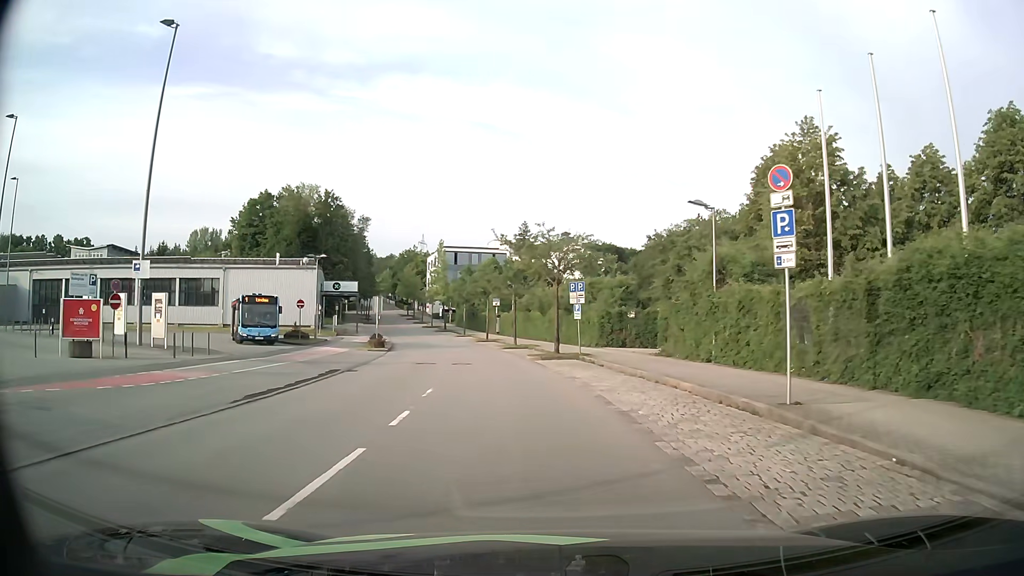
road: residential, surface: asphalt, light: Day
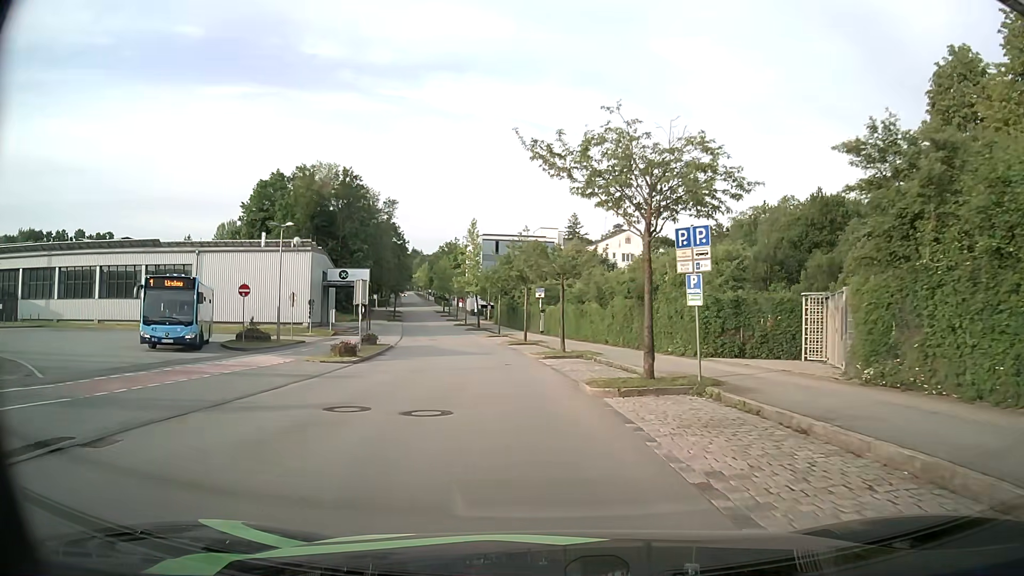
(-0.6, +15.4) m; -4°
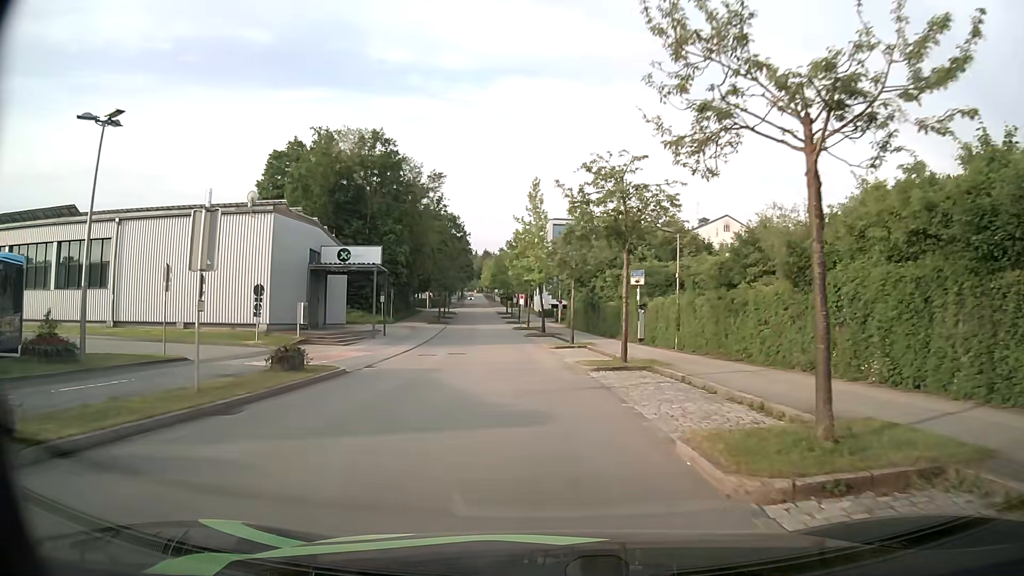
(-1.3, +21.2) m; -7°
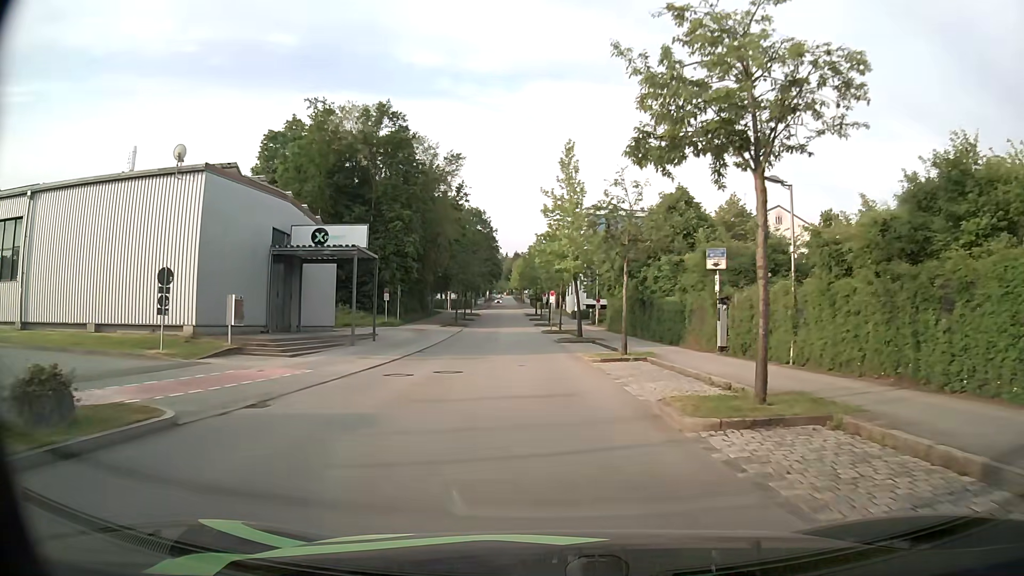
(-0.2, +10.9) m; -3°
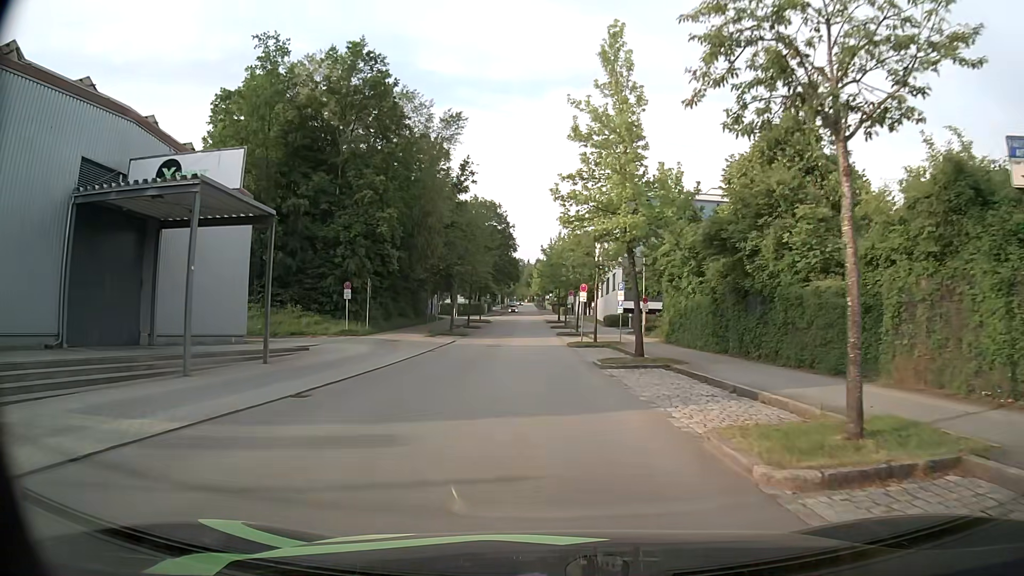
(-0.2, +17.0) m; -2°
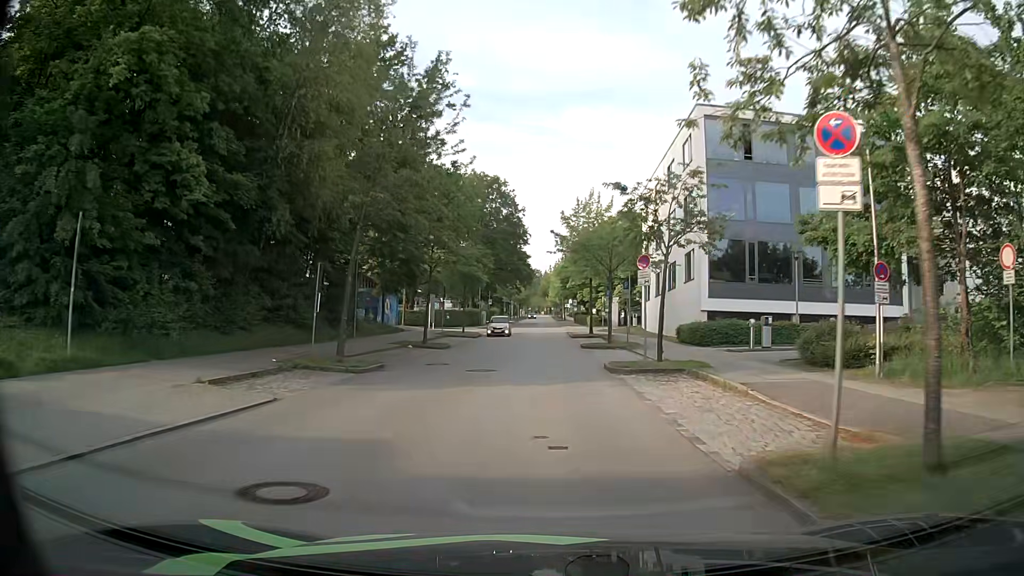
(-0.5, +30.2) m; -2°
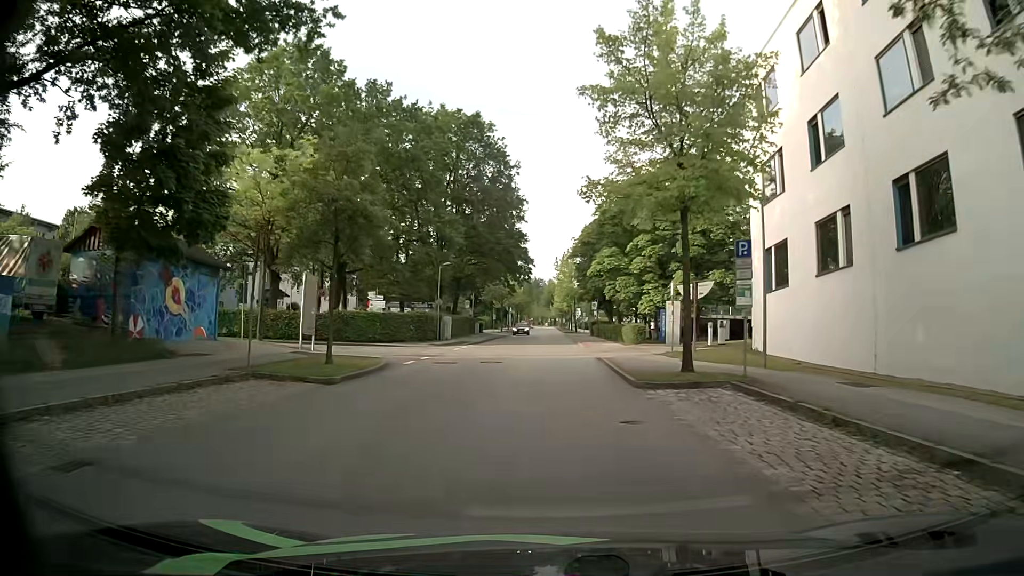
(+0.1, +31.6) m; 0°
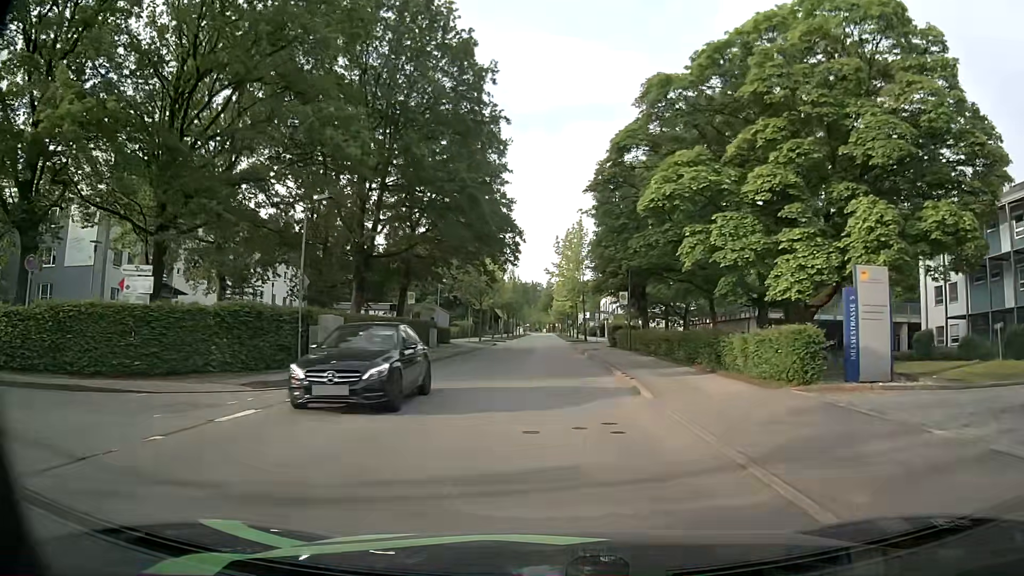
(-0.1, +25.5) m; 0°
(0, +10) (0, +20) (0, +30) (0, +40) (0, +50) (0, +60) (0, +70) (0, +80) (0, +90) (0, +100) m
